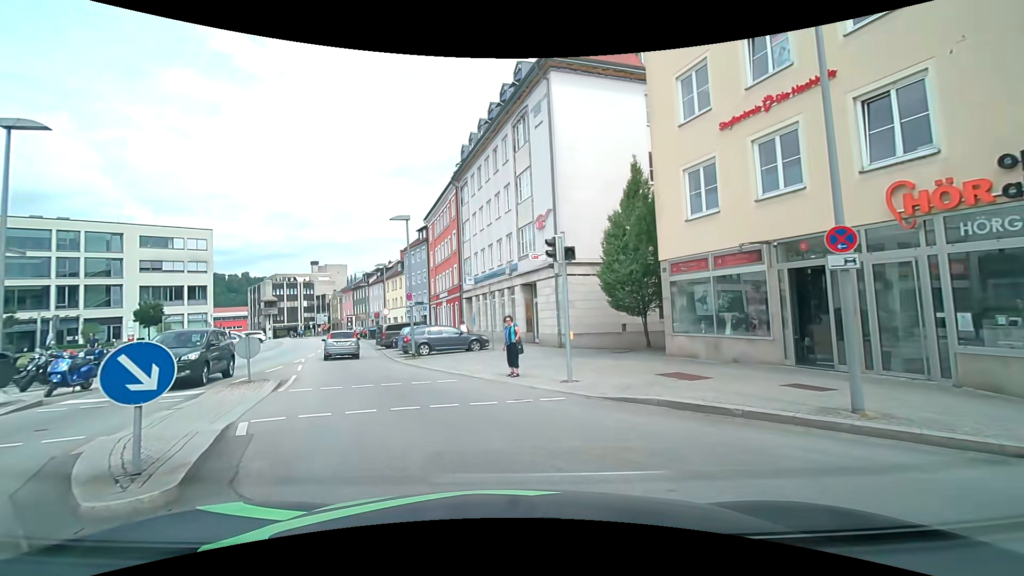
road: tertiary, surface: asphalt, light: Day
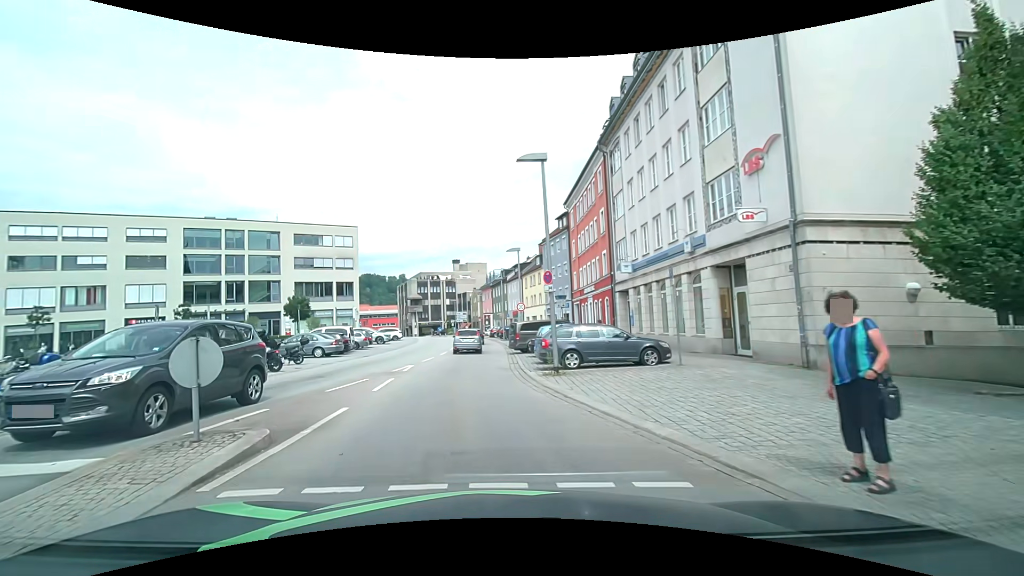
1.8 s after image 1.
(-1.1, +8.8) m; -14°
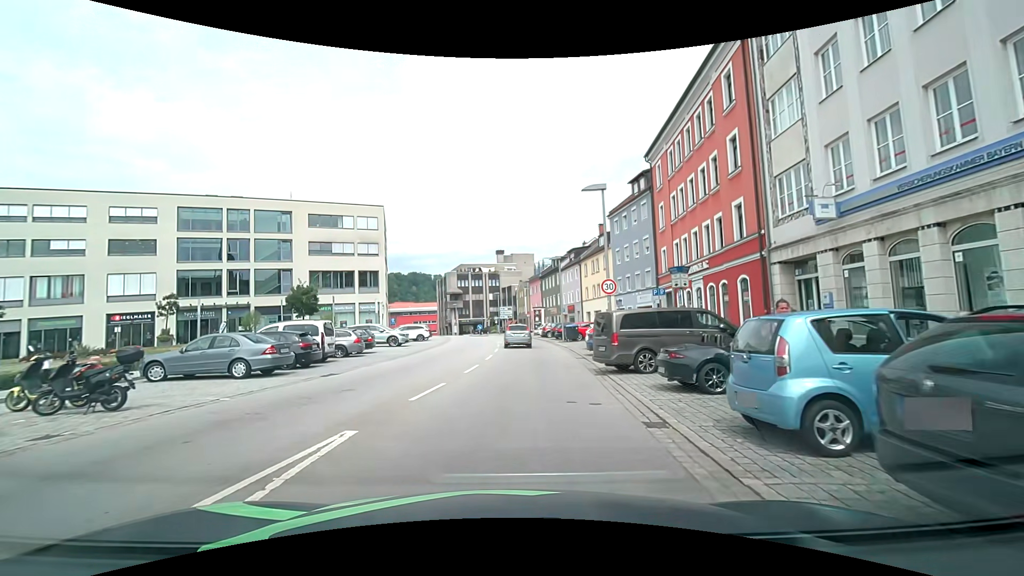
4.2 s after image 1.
(-1.2, +14.2) m; -5°
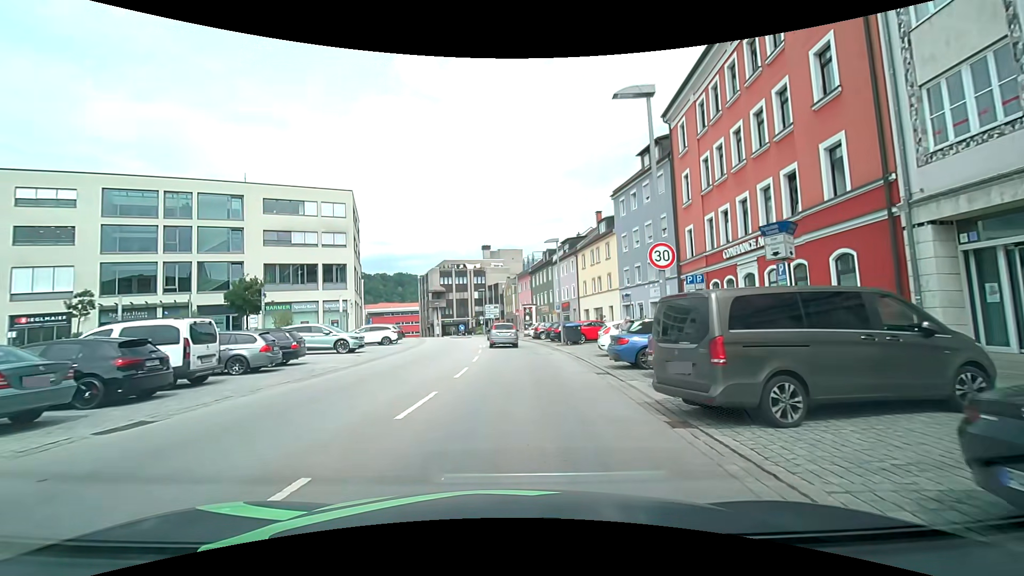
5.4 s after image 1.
(0.0, +7.9) m; +1°
(0, +10) (0, +20) (0, +30) (0, +40) (-1, +50) (-3, +60) (-5, +69) (-8, +79) (-13, +88) (-18, +97) m
